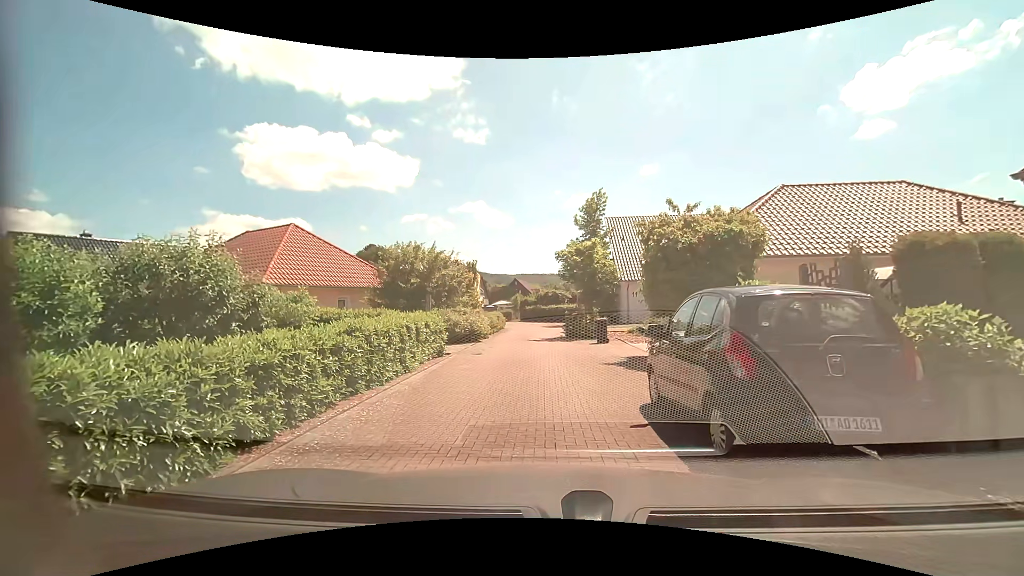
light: Day
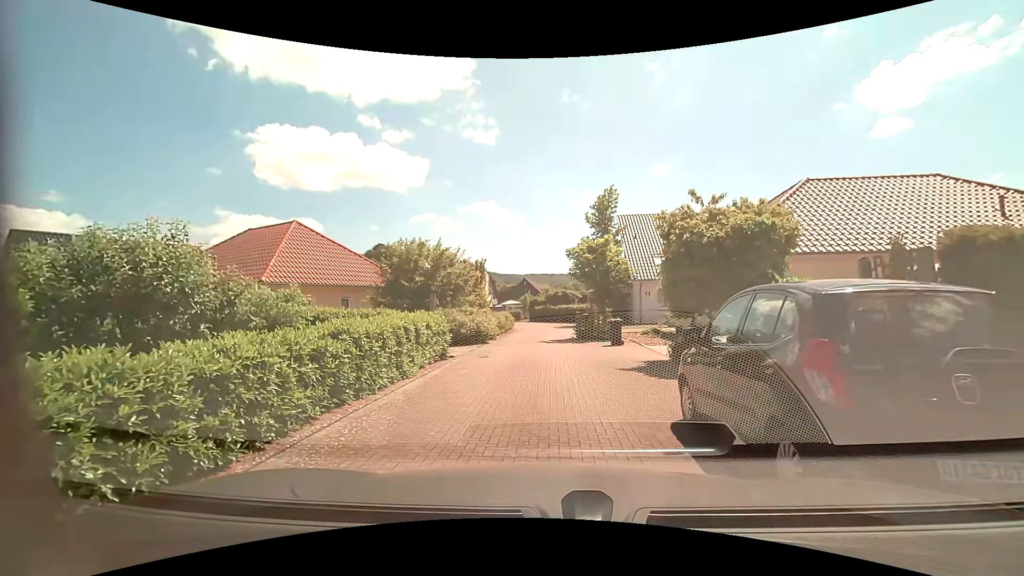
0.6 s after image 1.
(0.0, +1.1) m; -2°
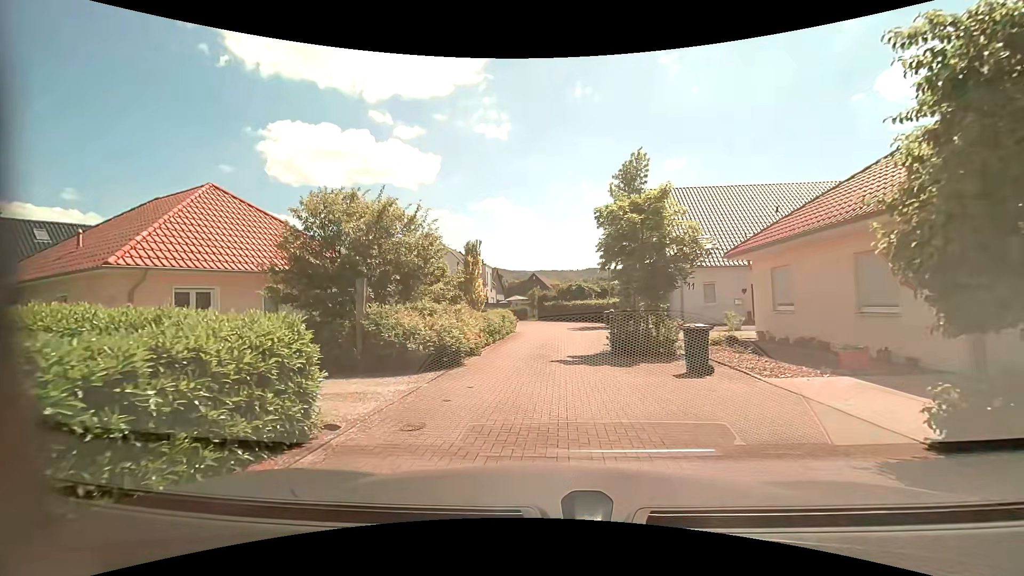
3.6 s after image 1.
(-0.1, +8.5) m; -1°
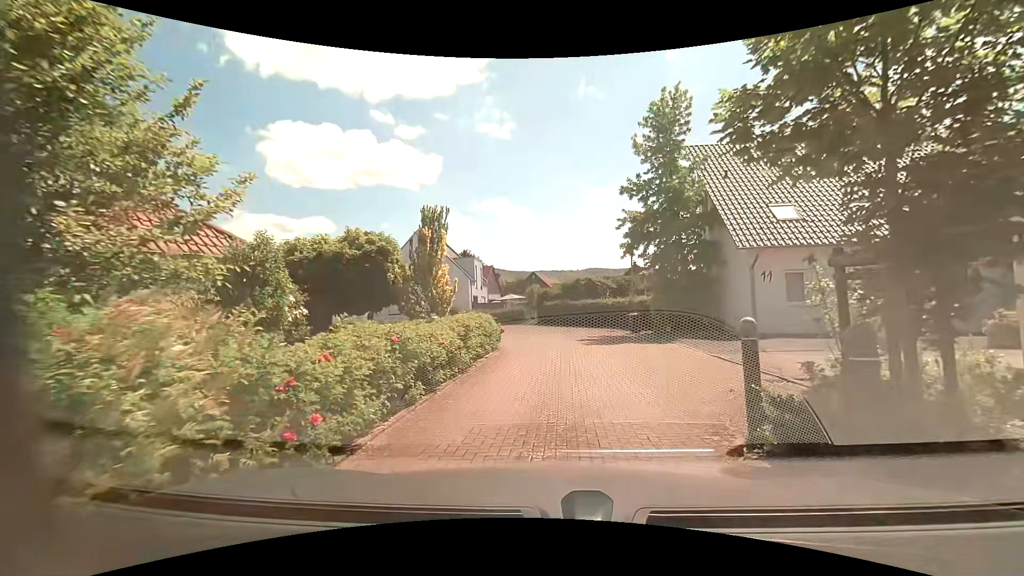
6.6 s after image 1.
(0.0, +9.6) m; 0°
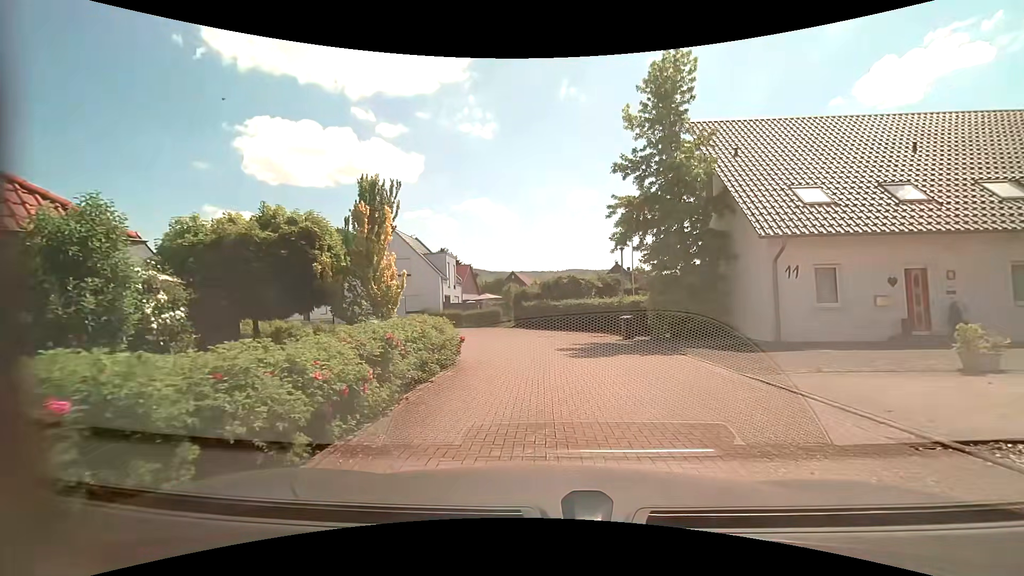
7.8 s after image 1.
(+0.1, +3.9) m; +3°
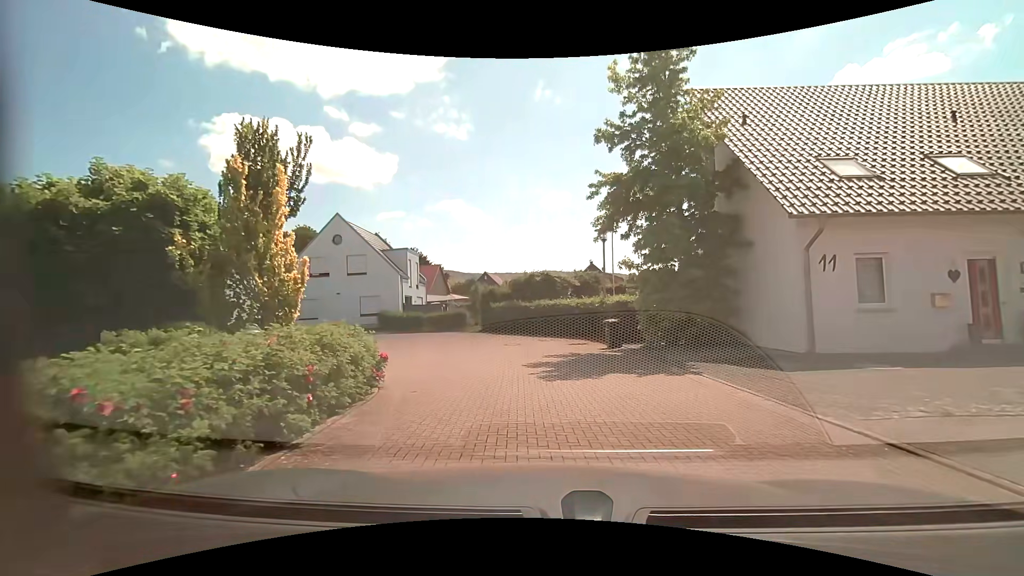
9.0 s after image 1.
(+0.1, +3.9) m; +3°
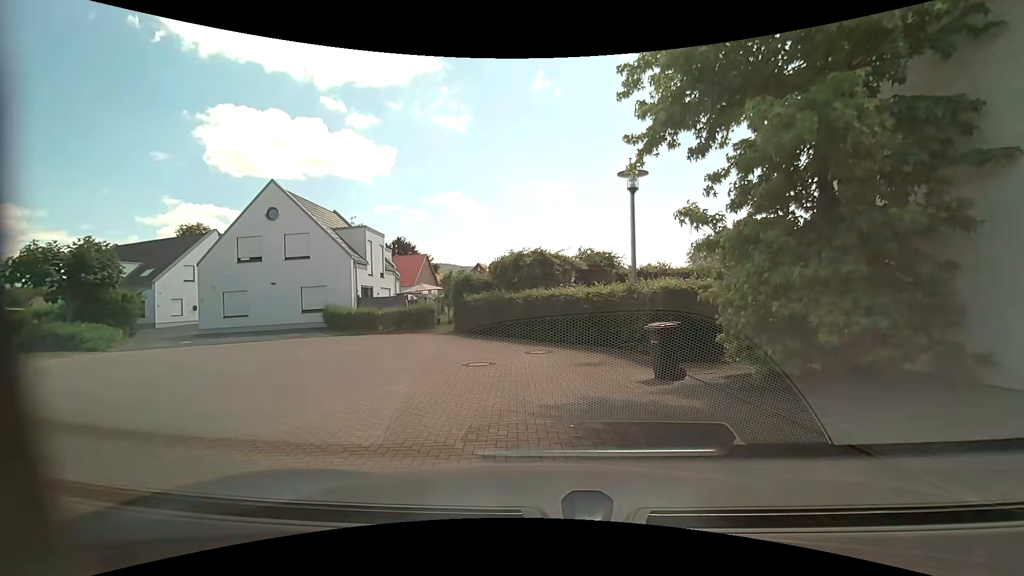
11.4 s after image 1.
(0.0, +8.1) m; -1°
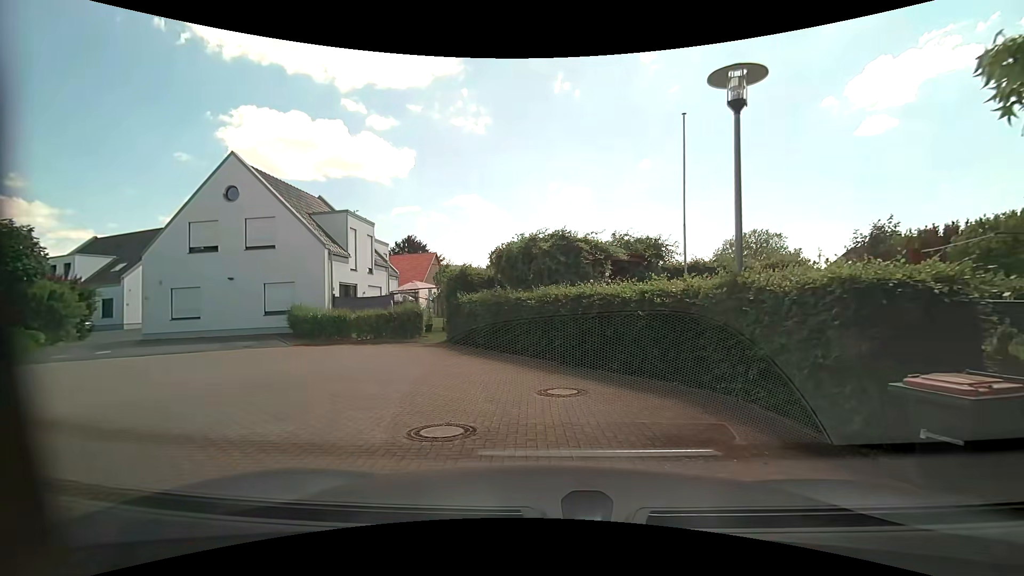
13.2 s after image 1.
(-0.1, +5.5) m; -1°
